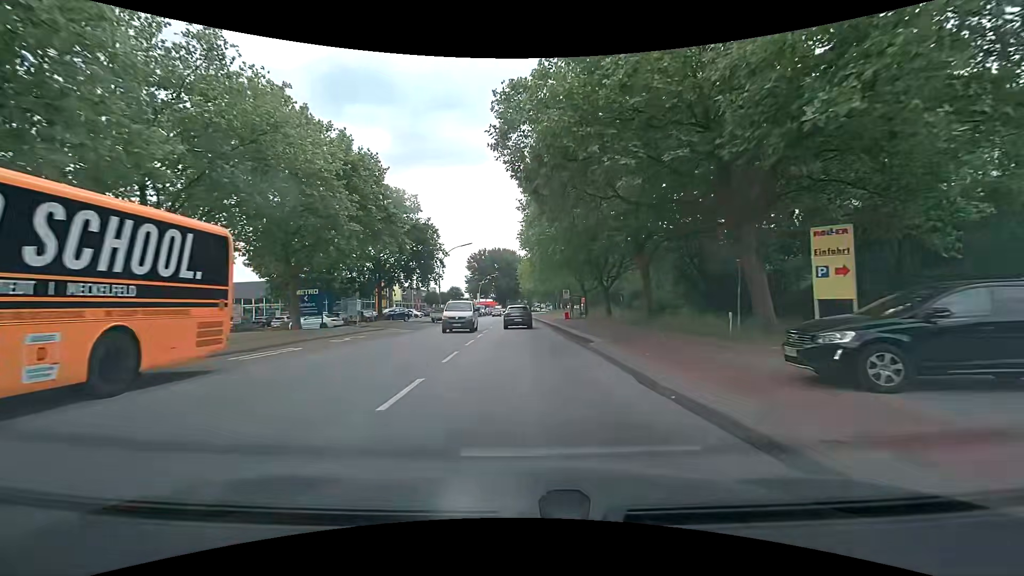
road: secondary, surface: asphalt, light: Day
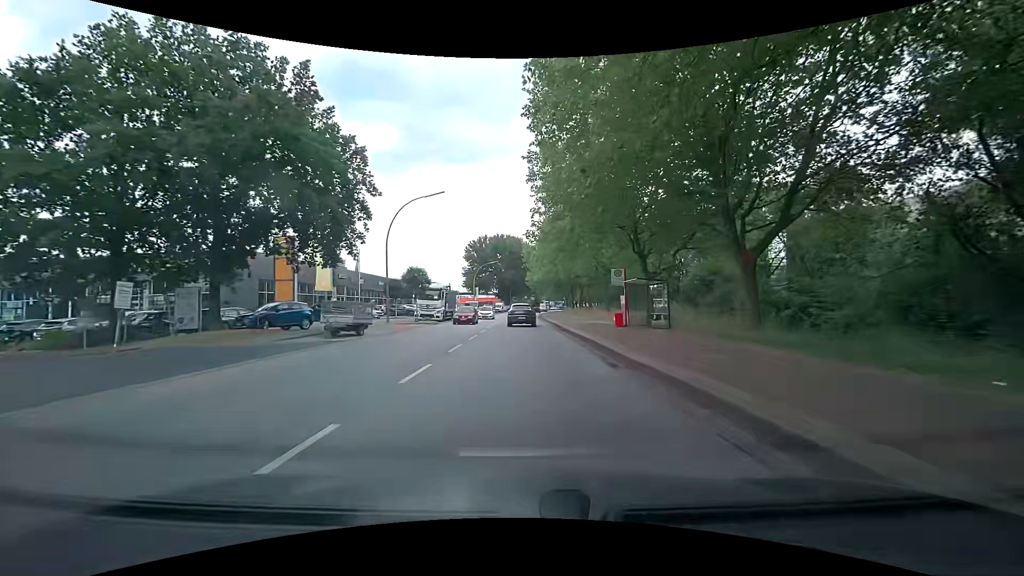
(-0.4, +28.2) m; -1°
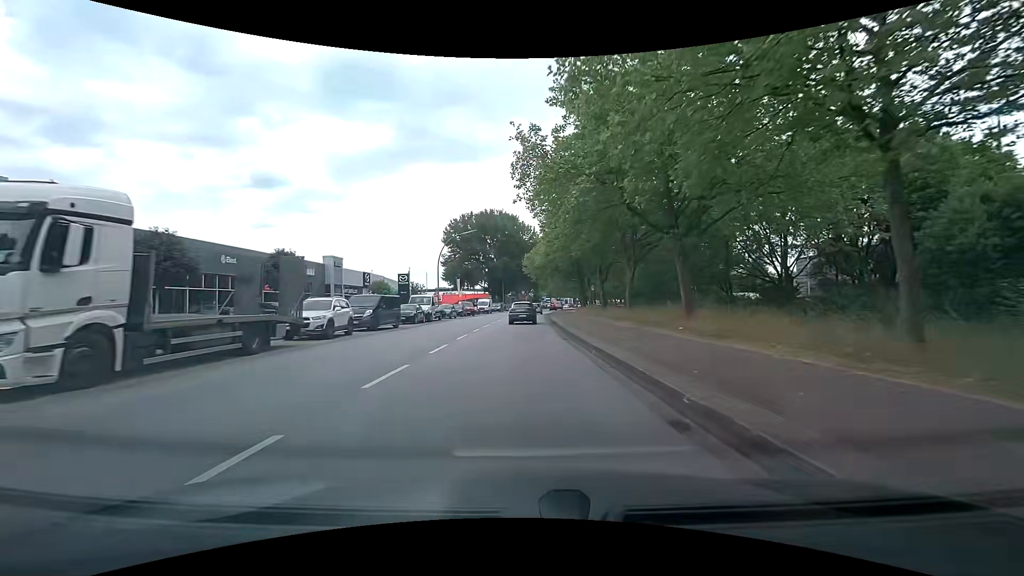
(-0.2, +36.8) m; 0°
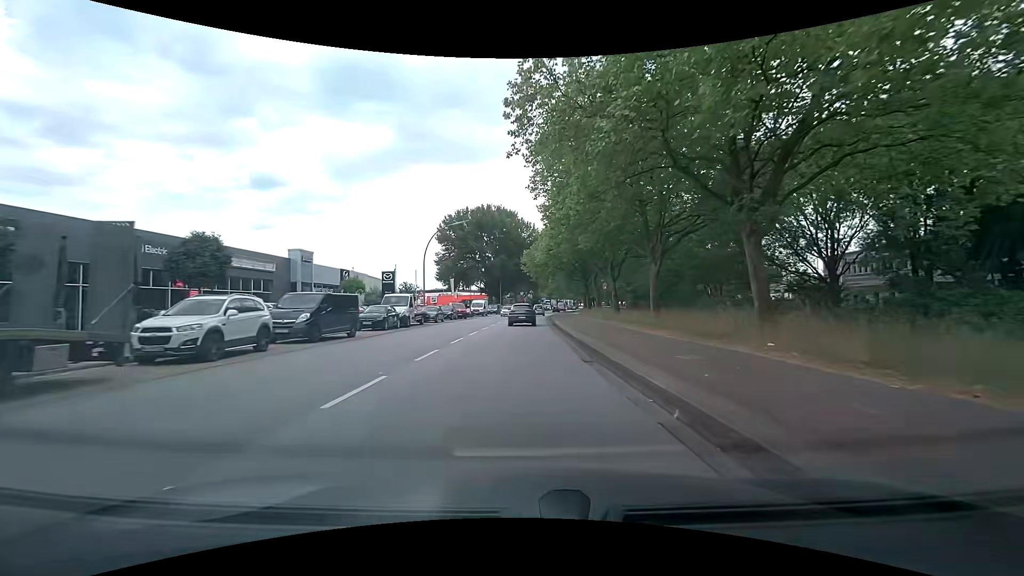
(0.0, +7.5) m; 0°
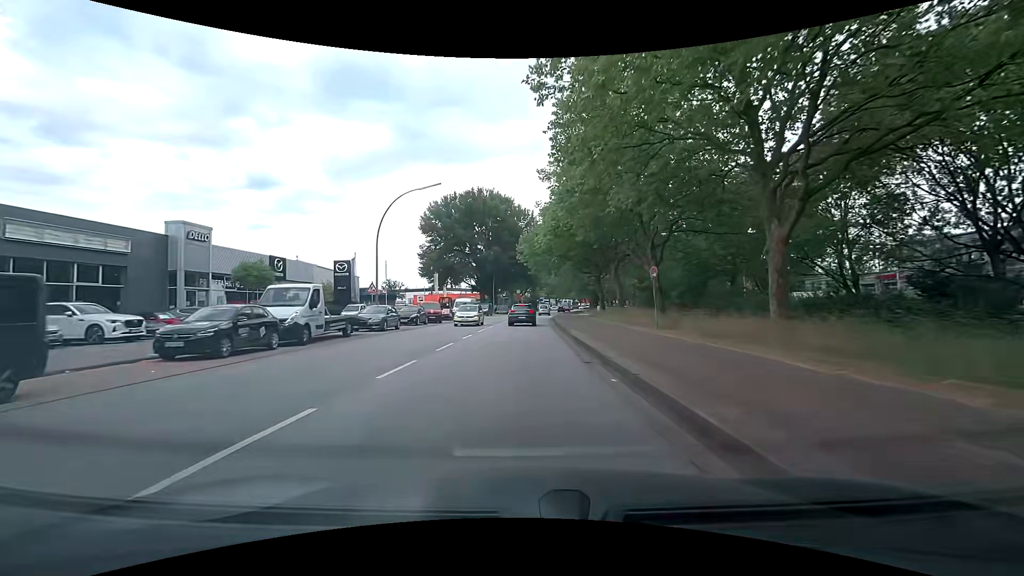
(0.0, +15.2) m; 0°
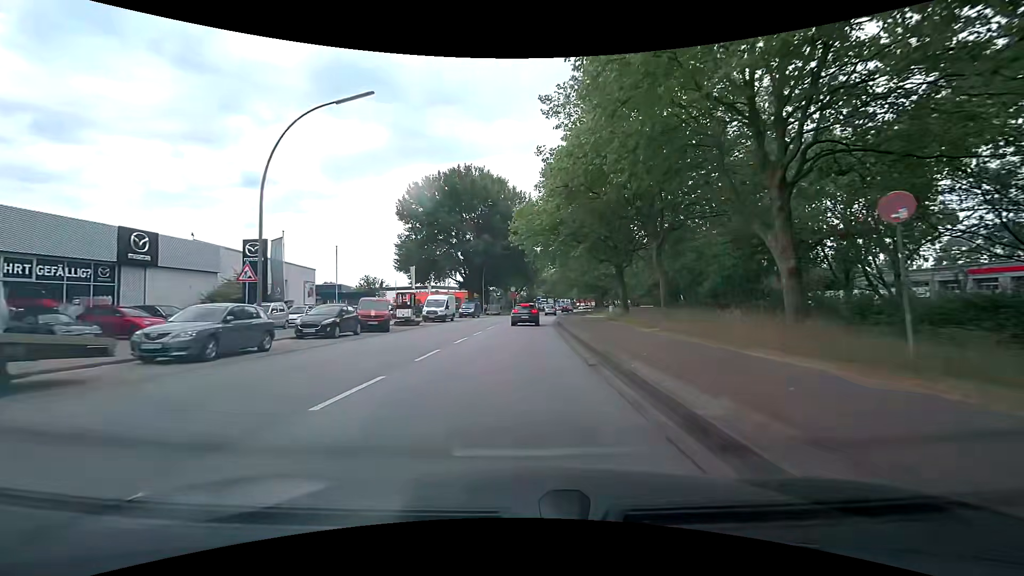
(0.0, +15.0) m; +1°
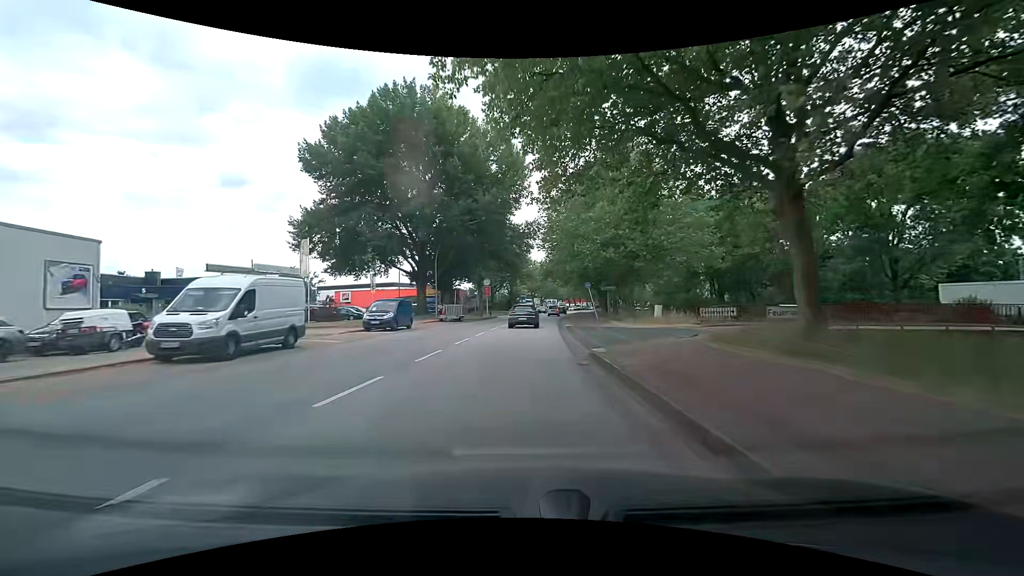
(+0.3, +29.7) m; +2°
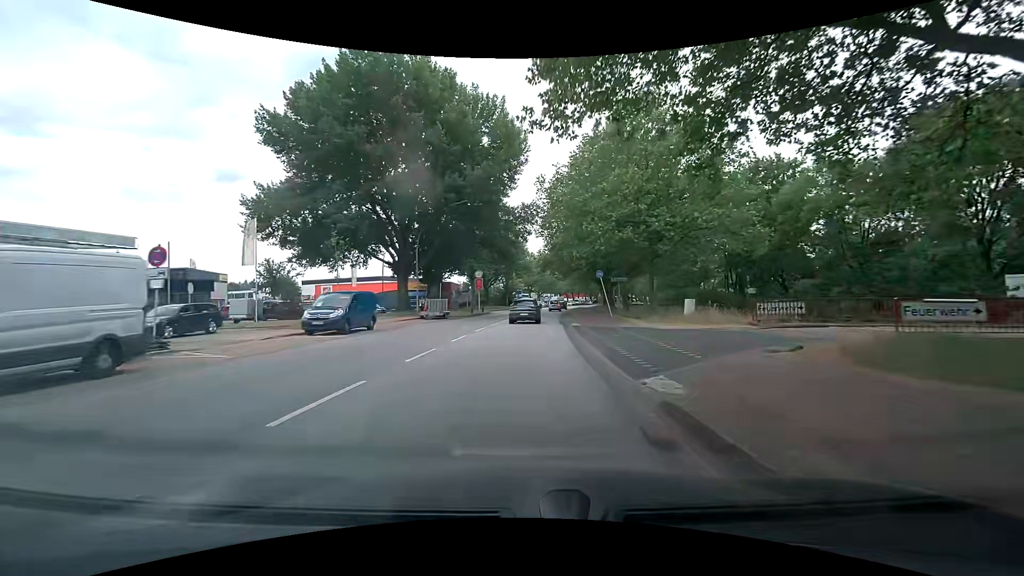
(0.0, +7.3) m; 0°
(0, +10) (+1, +20) (+1, +30) (+2, +40) (+3, +50) (+4, +60) (+5, +70) (+6, +80) (+7, +90) (+9, +100) m
